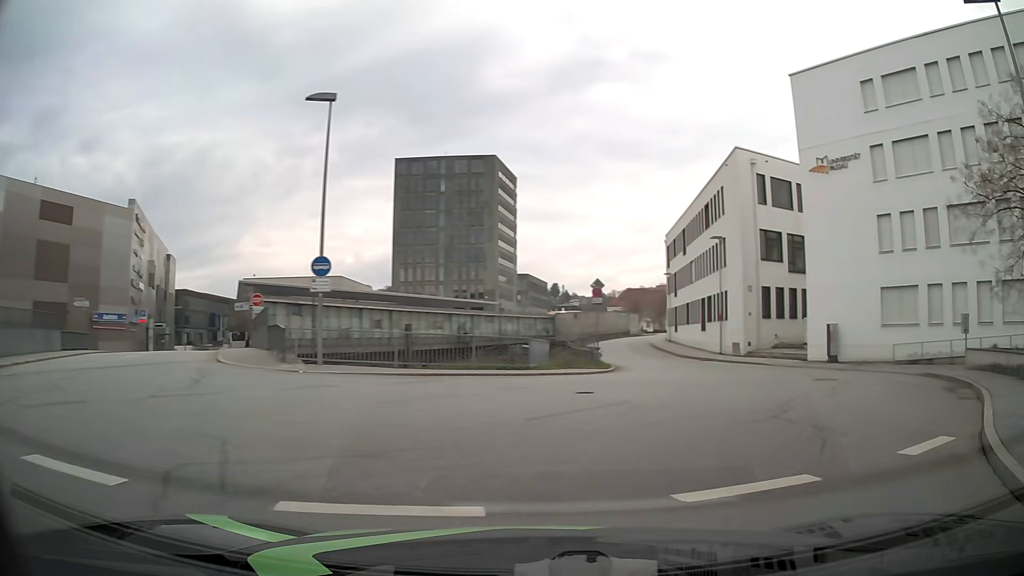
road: residential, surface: asphalt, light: Day
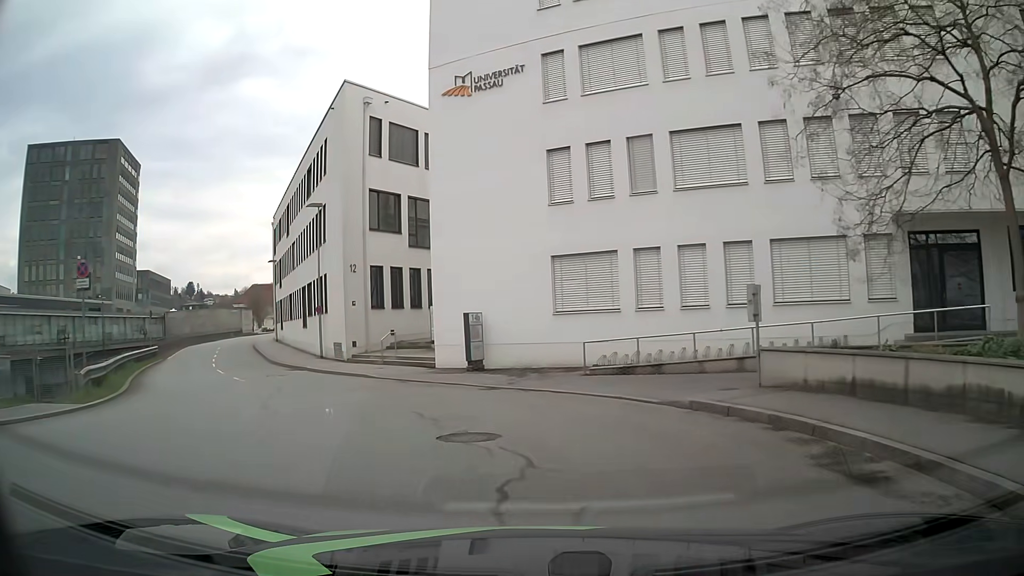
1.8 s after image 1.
(+4.2, +10.5) m; +33°
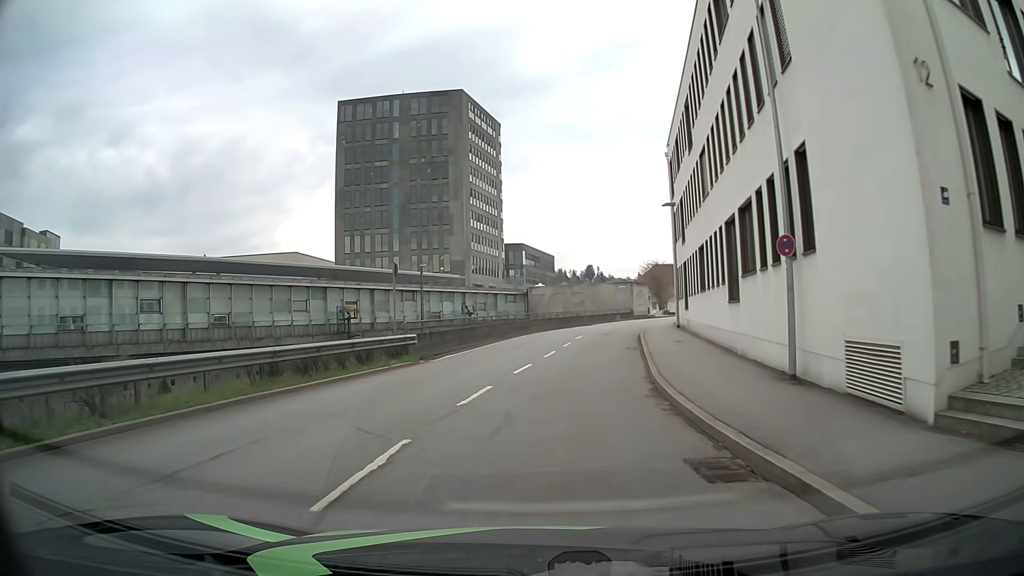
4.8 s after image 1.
(-7.0, +21.6) m; -34°
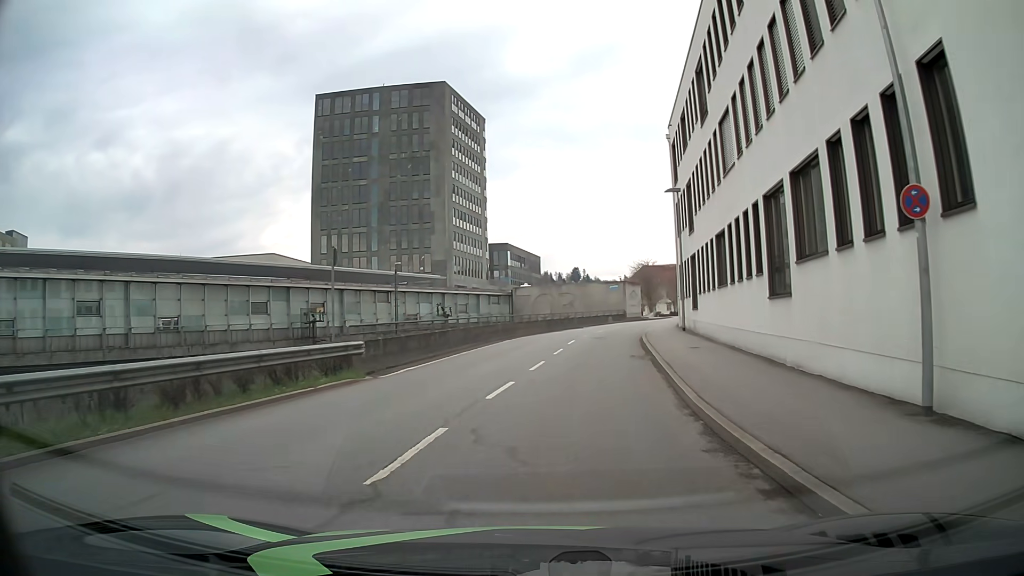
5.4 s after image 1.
(0.0, +5.2) m; +2°
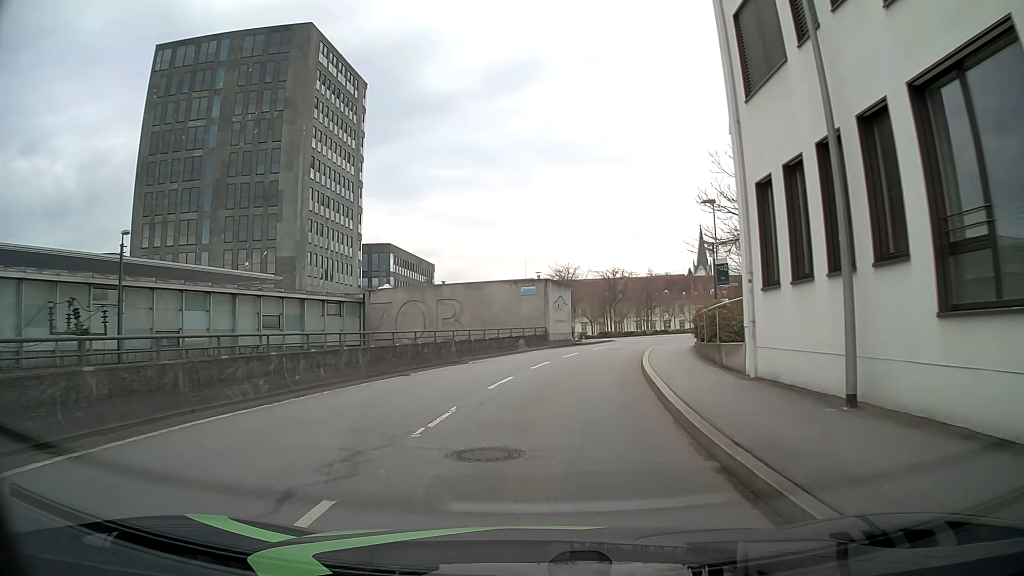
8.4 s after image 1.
(+2.2, +27.4) m; +7°
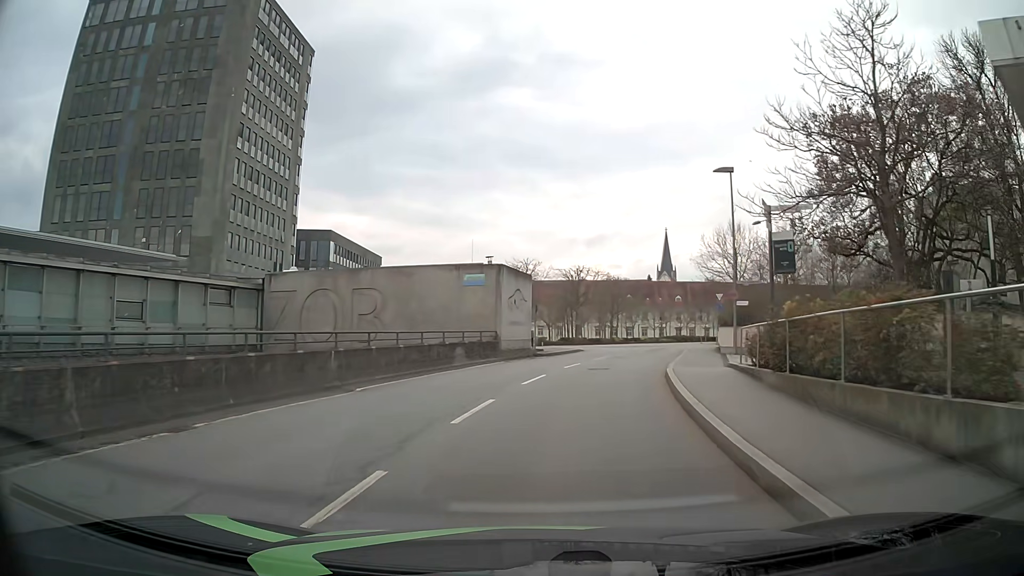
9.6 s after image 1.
(+0.3, +10.8) m; +4°
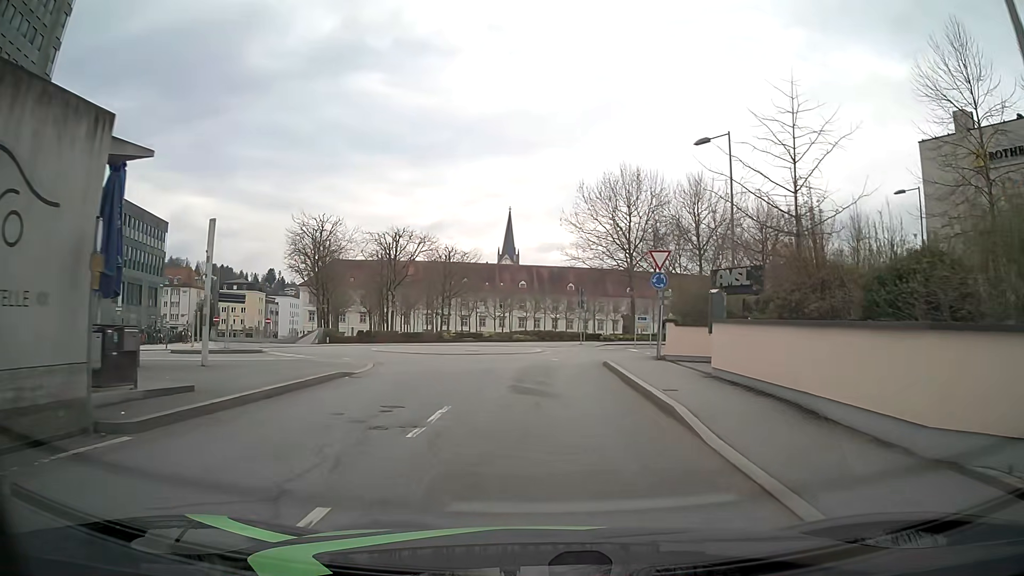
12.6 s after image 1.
(+3.2, +24.9) m; +14°
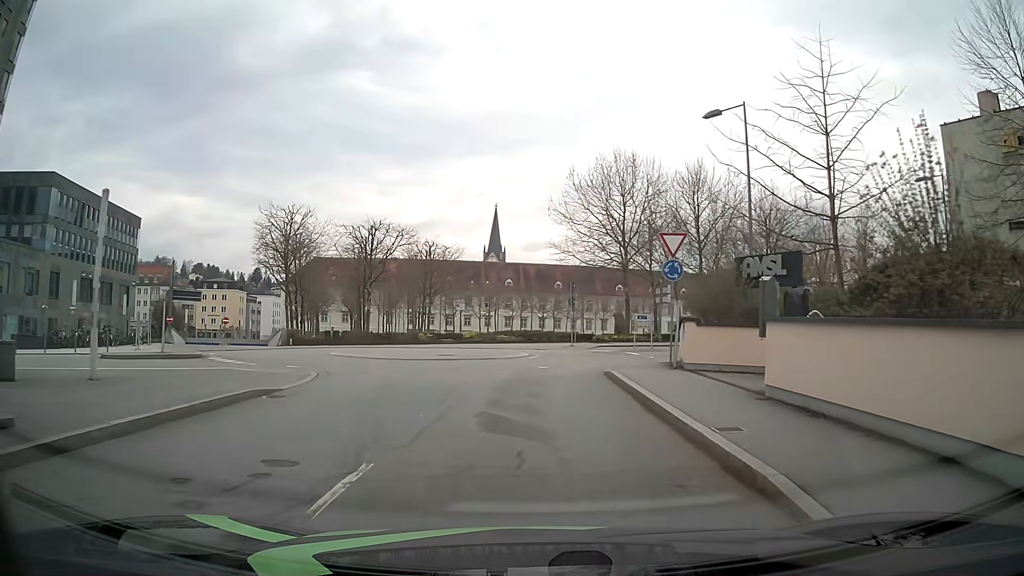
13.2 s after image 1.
(0.0, +4.3) m; +1°
